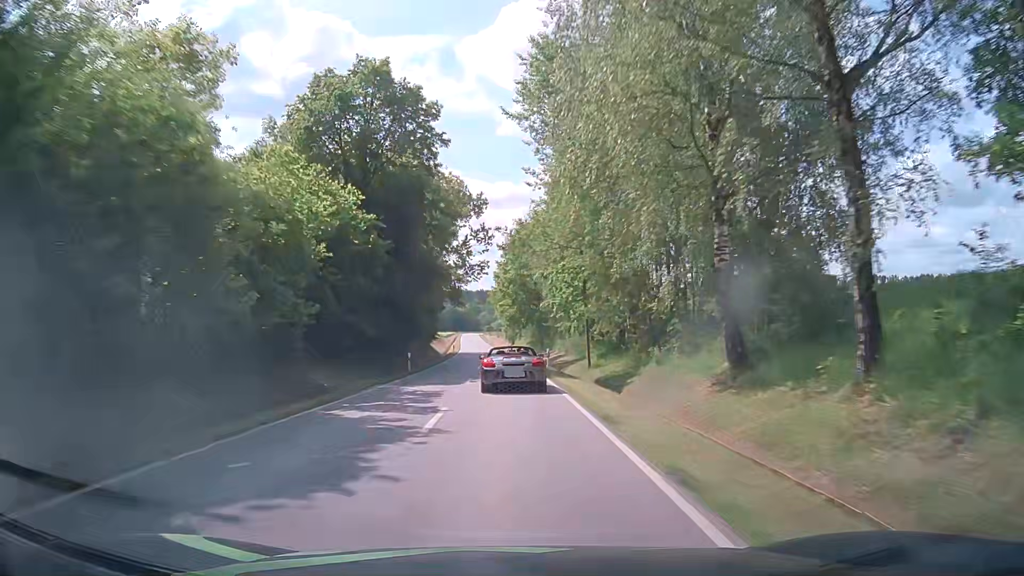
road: tertiary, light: Day
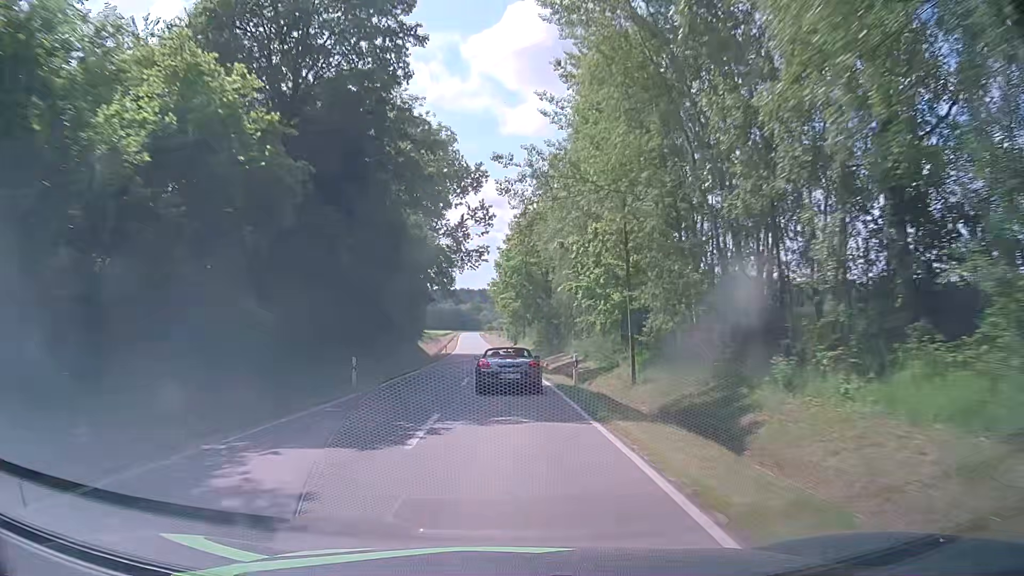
(+0.1, +12.8) m; 0°
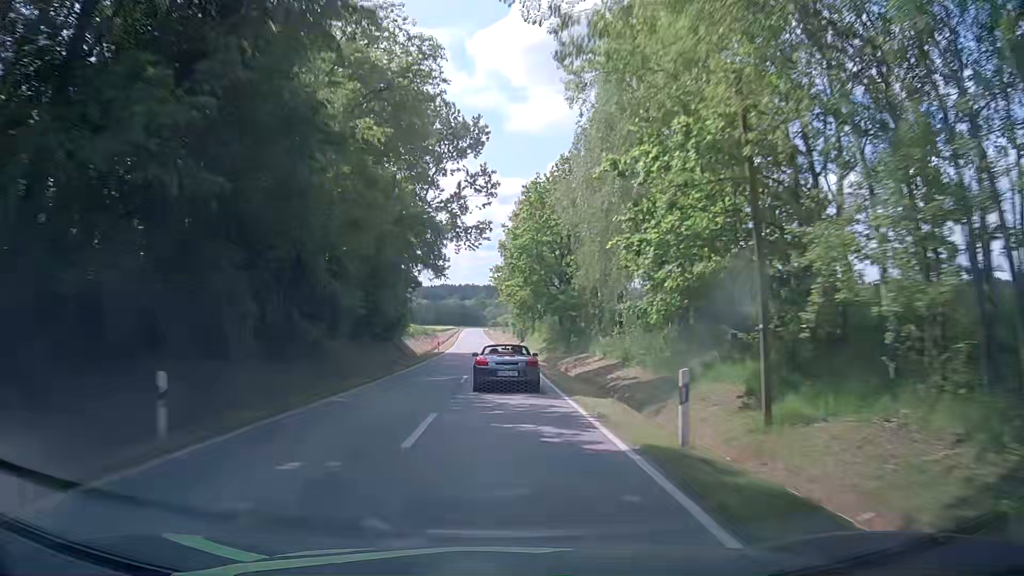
(0.0, +12.7) m; 0°
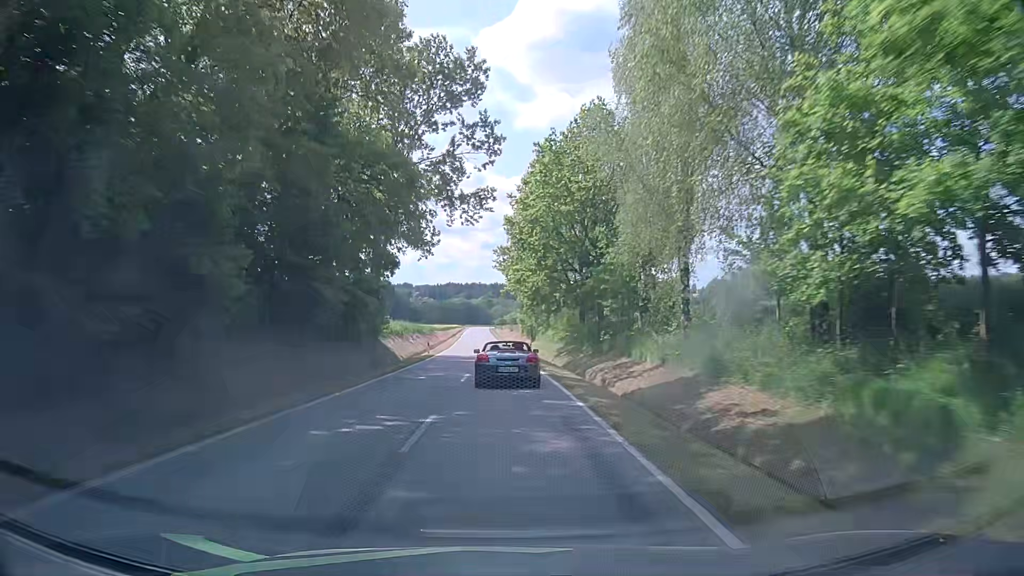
(0.0, +12.6) m; 0°
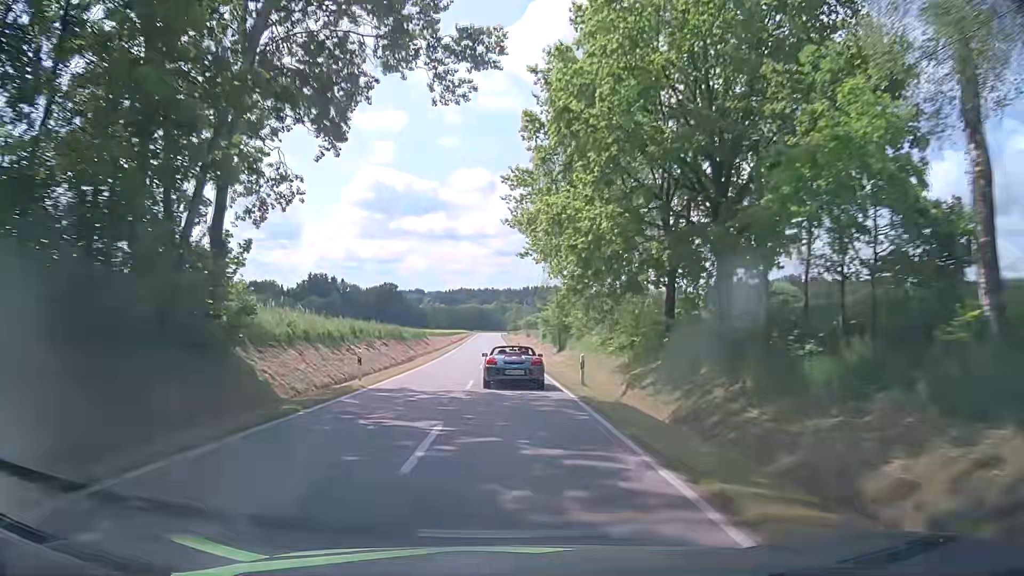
(-0.6, +24.9) m; -2°
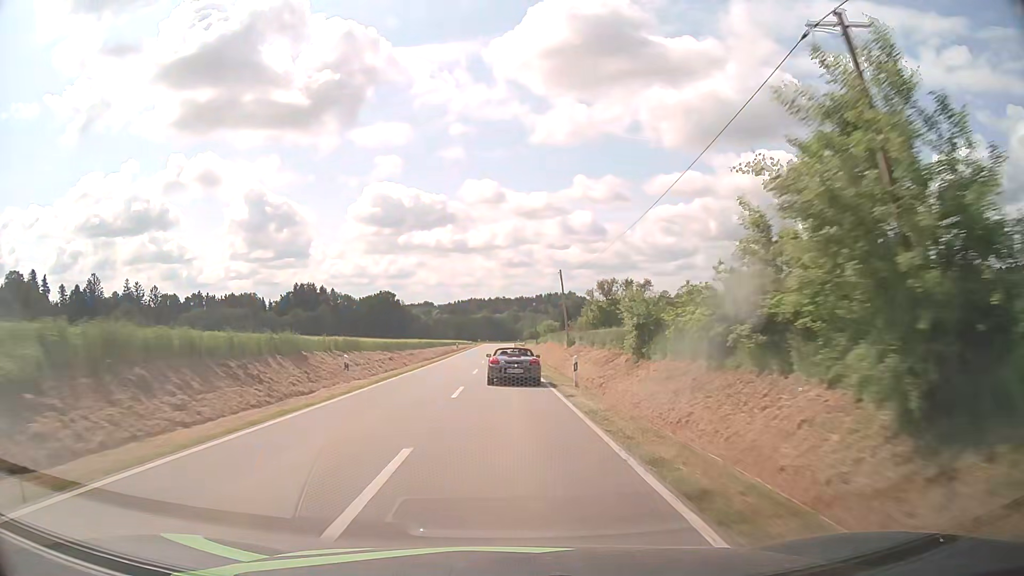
(-0.5, +50.6) m; -1°
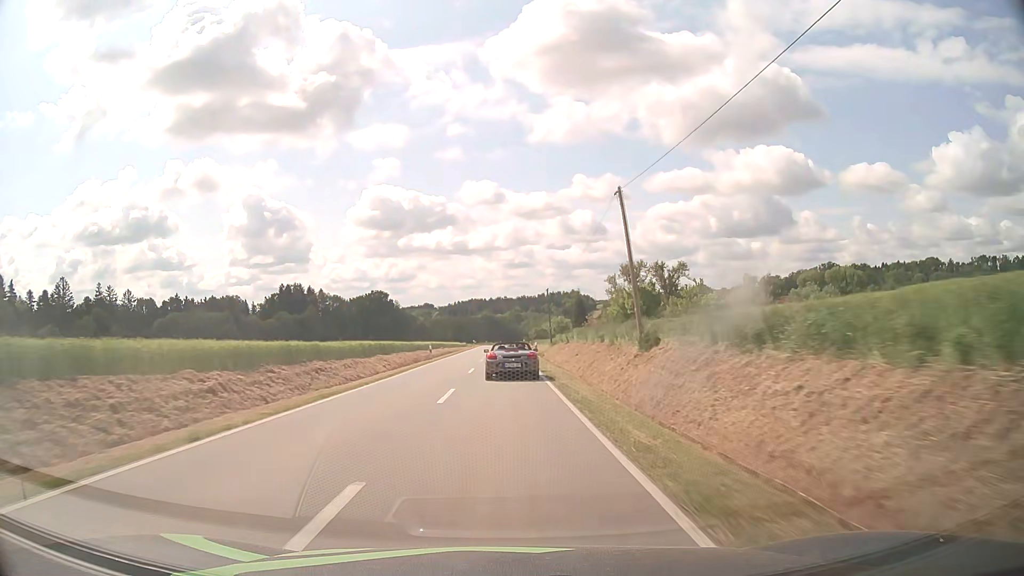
(-0.1, +26.4) m; 0°
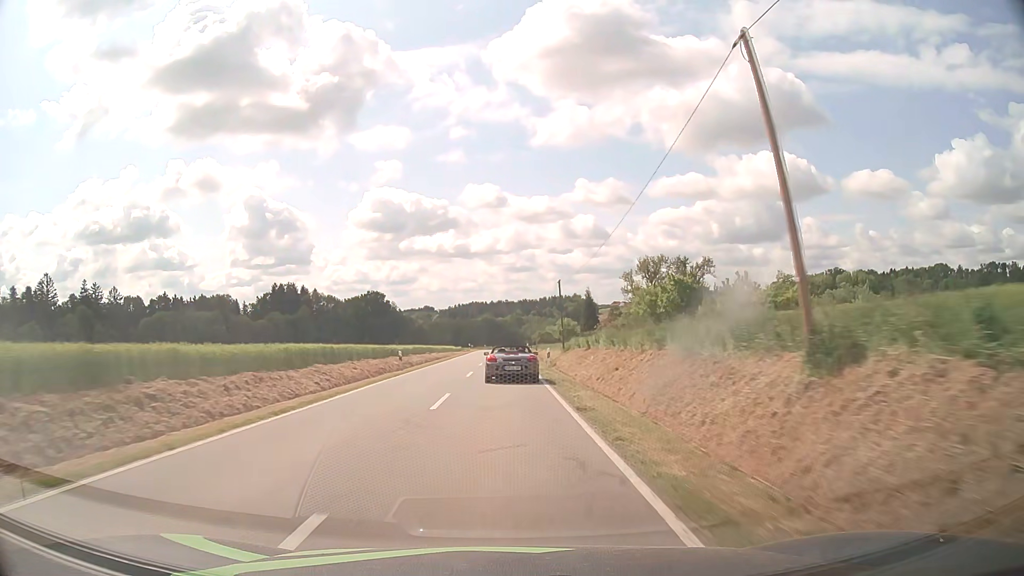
(0.0, +13.1) m; 0°
(0, +10) (0, +20) (0, +30) (0, +40) (0, +50) (0, +60) (0, +70) (0, +80) (0, +90) (0, +100) m
